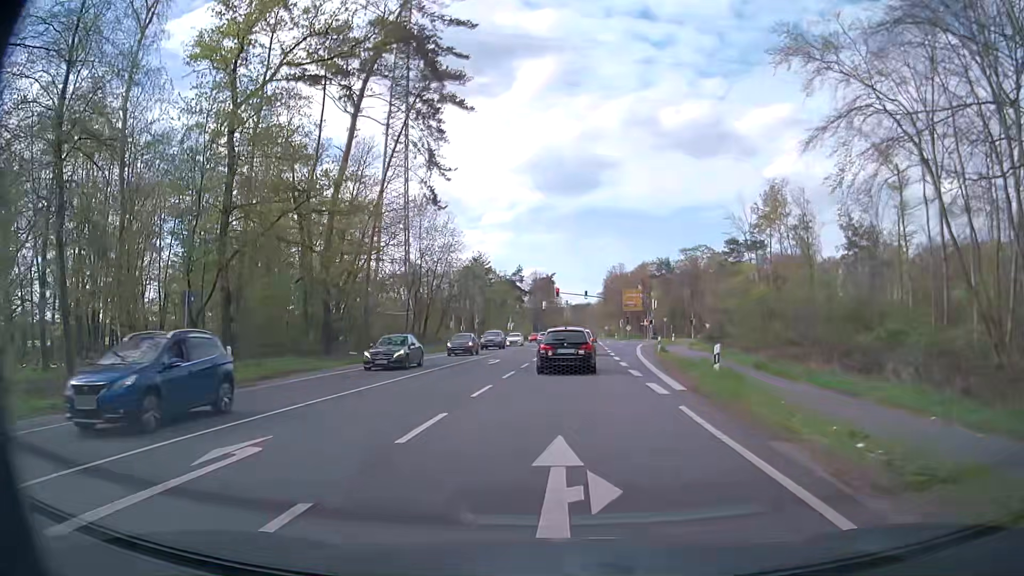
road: primary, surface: asphalt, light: Day
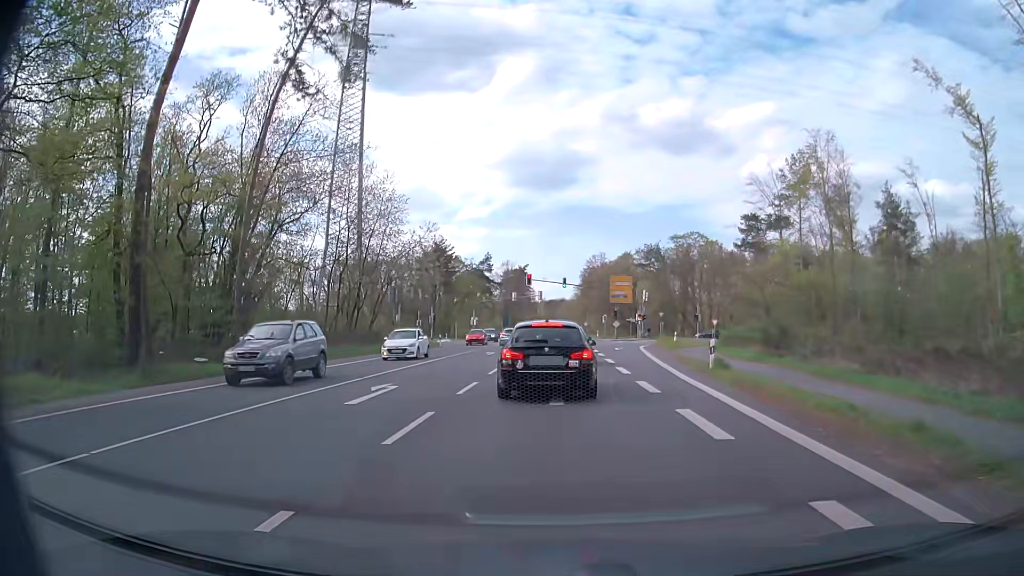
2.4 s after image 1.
(+0.5, +18.1) m; +2°
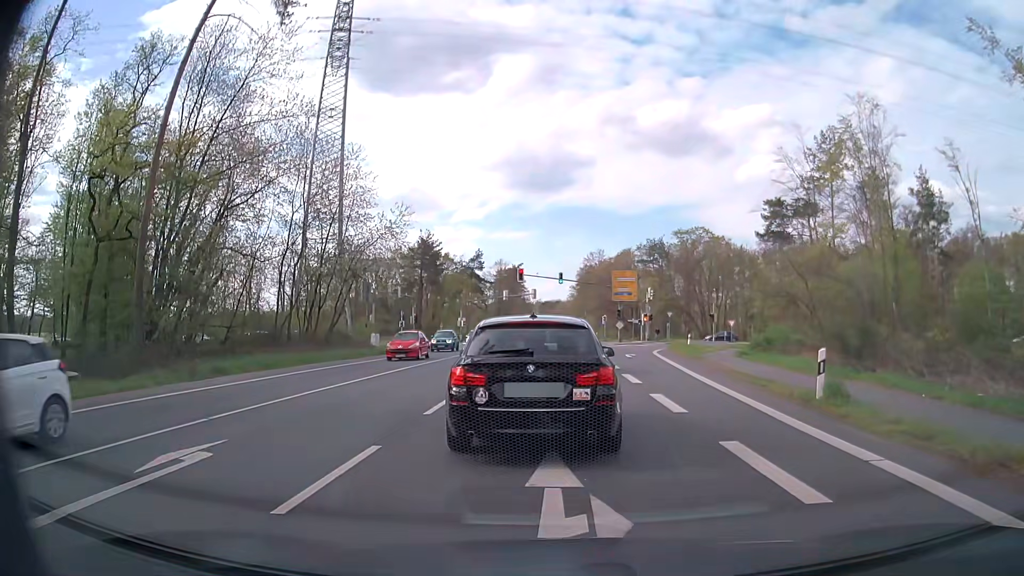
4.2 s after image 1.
(+0.1, +8.8) m; +3°
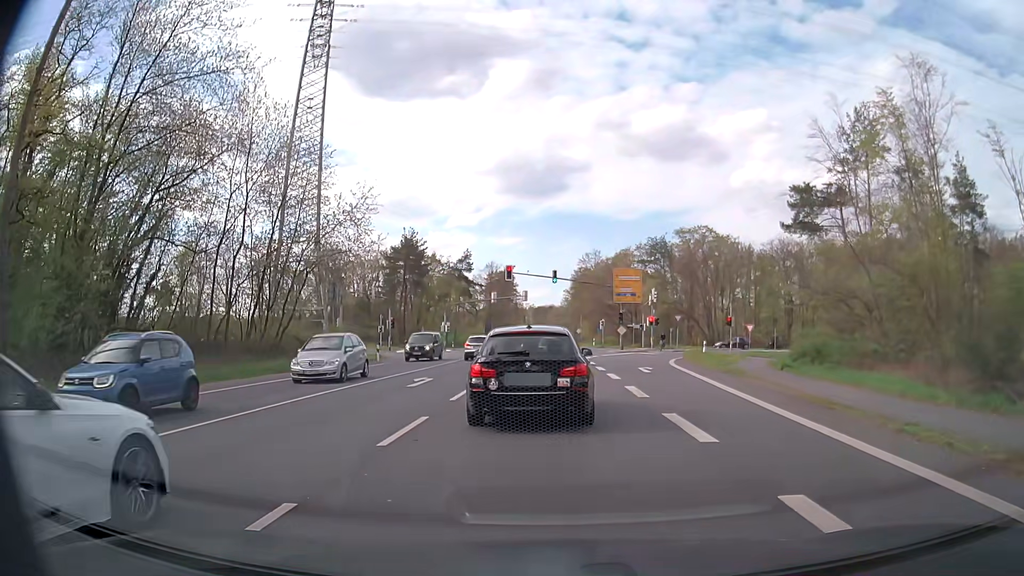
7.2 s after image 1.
(-0.3, +8.5) m; -1°
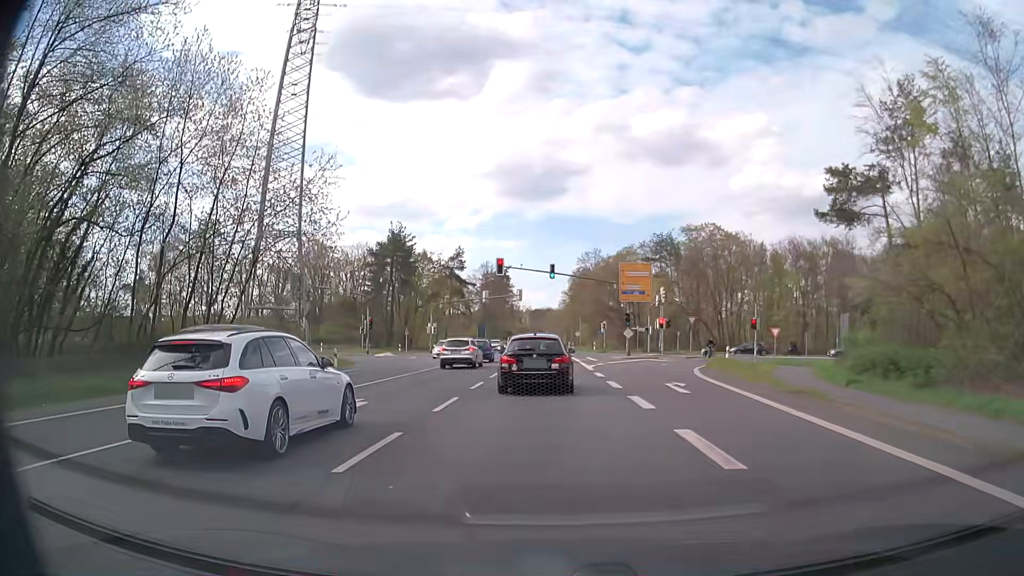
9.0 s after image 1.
(-0.1, +8.0) m; -1°
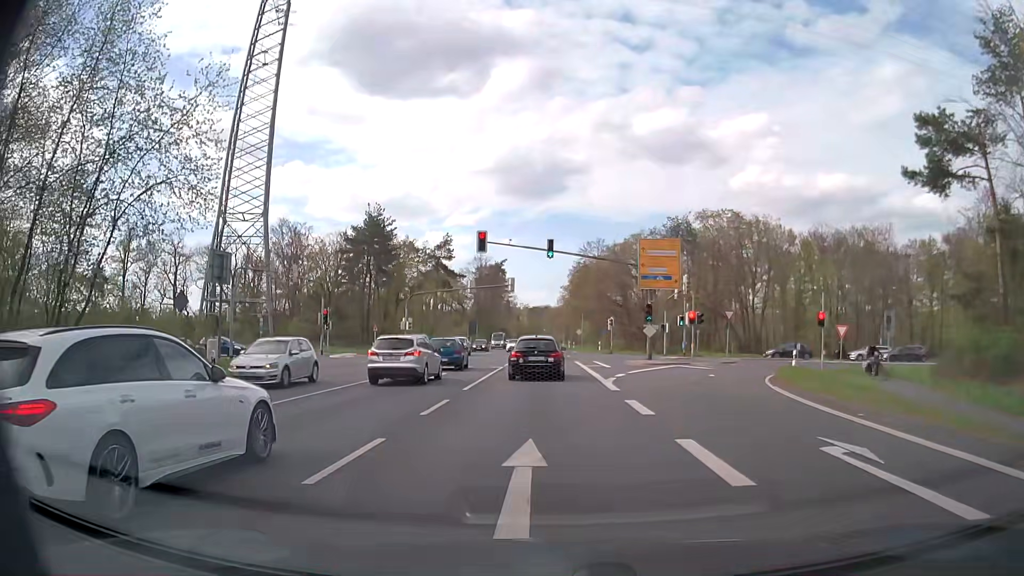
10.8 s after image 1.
(+0.1, +13.1) m; 0°
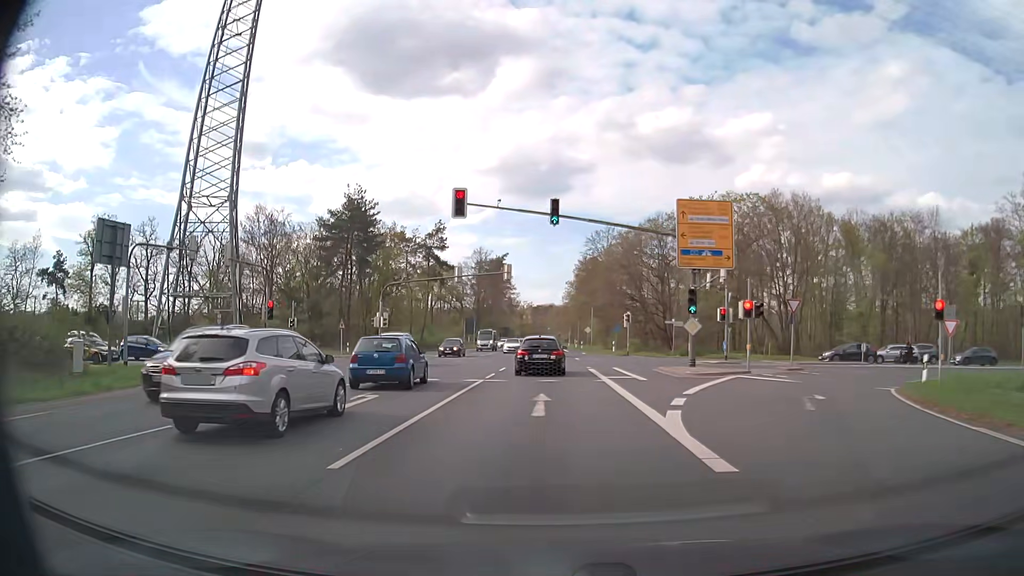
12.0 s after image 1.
(0.0, +11.8) m; 0°
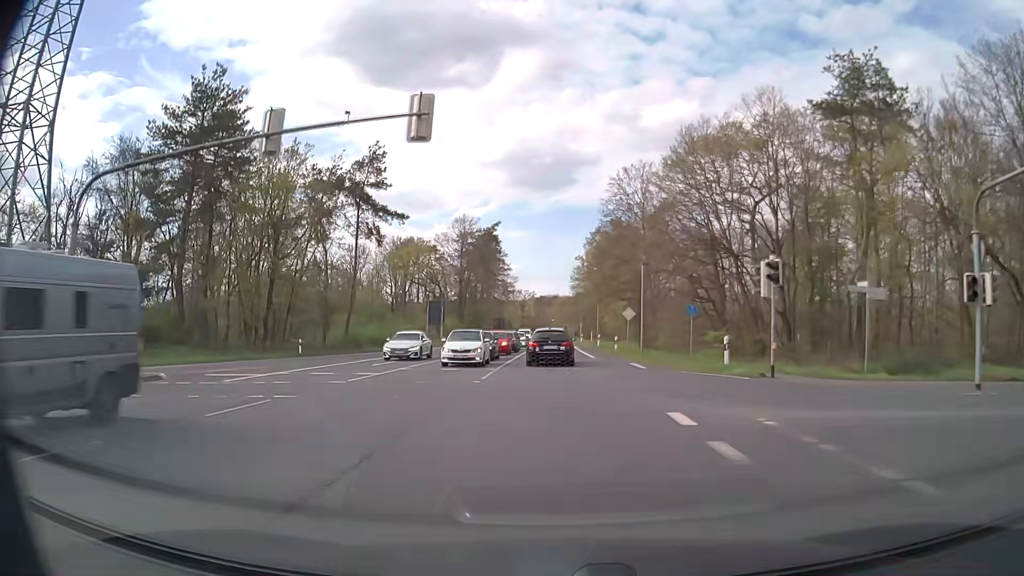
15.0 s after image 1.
(-0.2, +38.7) m; 0°
(0, +10) (0, +20) (0, +30) (0, +40) (0, +50) (0, +60) (0, +70) (0, +80) (0, +90) (0, +100) m
